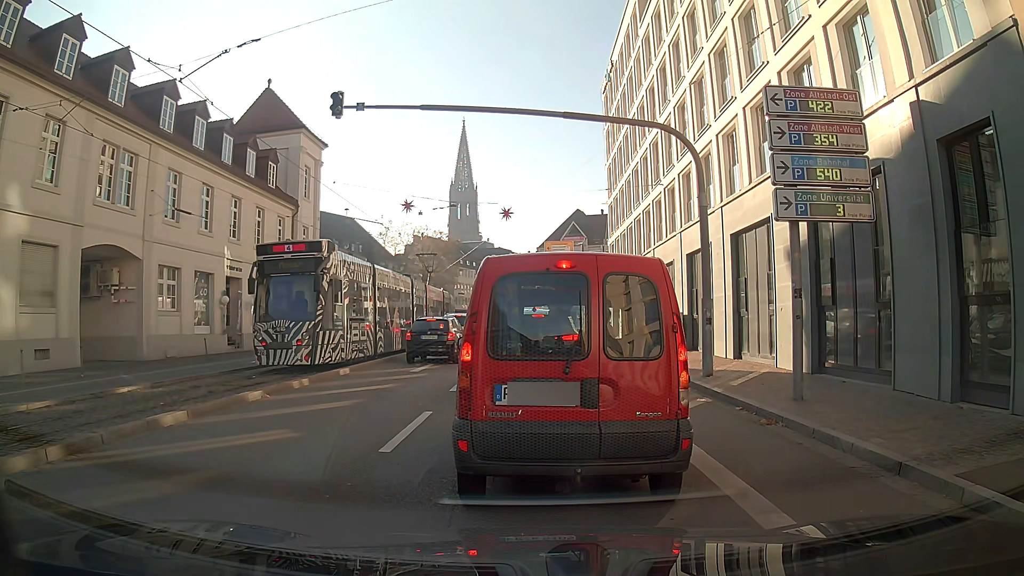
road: primary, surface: asphalt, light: Day
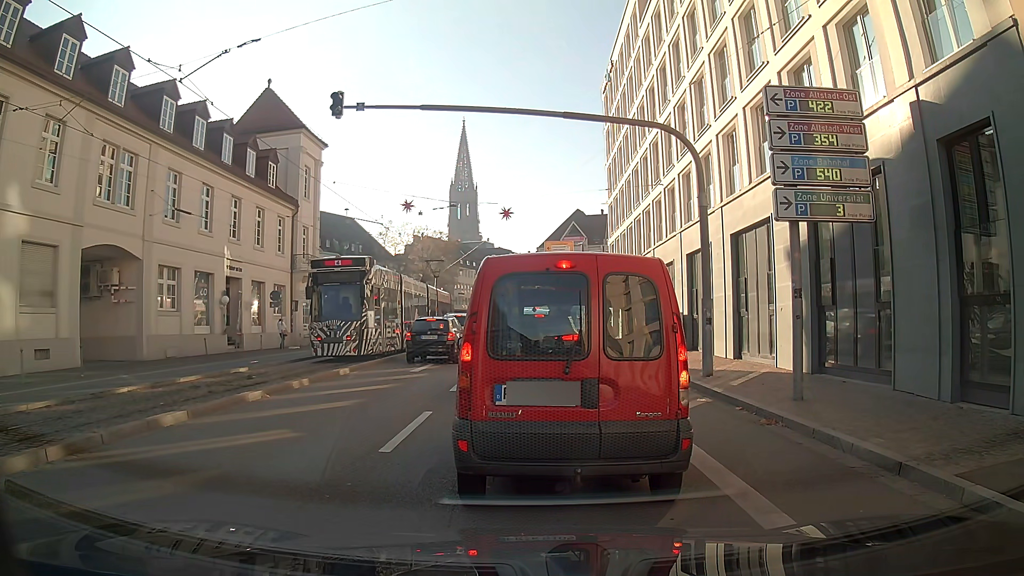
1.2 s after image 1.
(0.0, 0.0) m; 0°
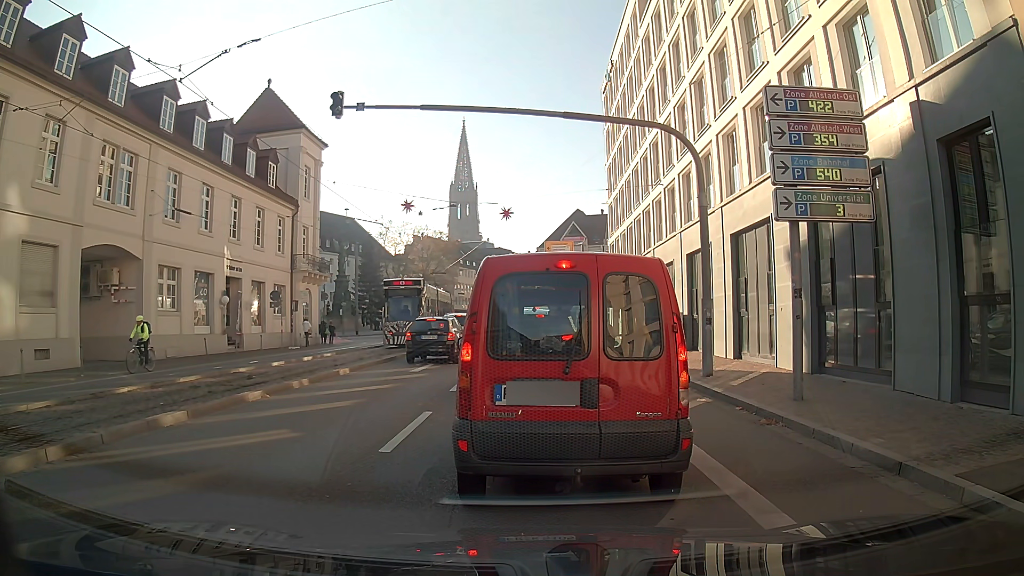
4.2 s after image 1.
(0.0, 0.0) m; 0°
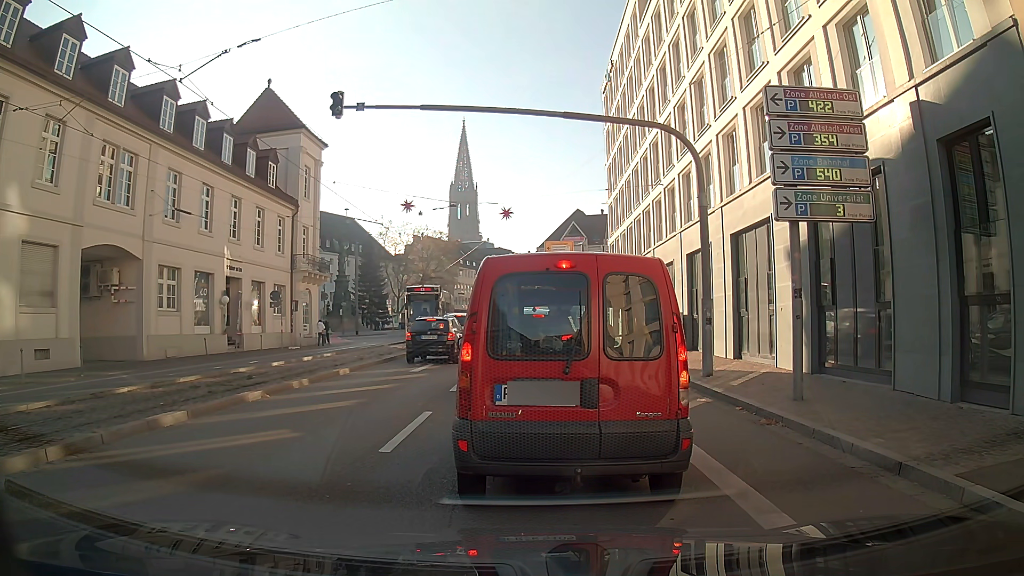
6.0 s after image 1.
(0.0, 0.0) m; 0°
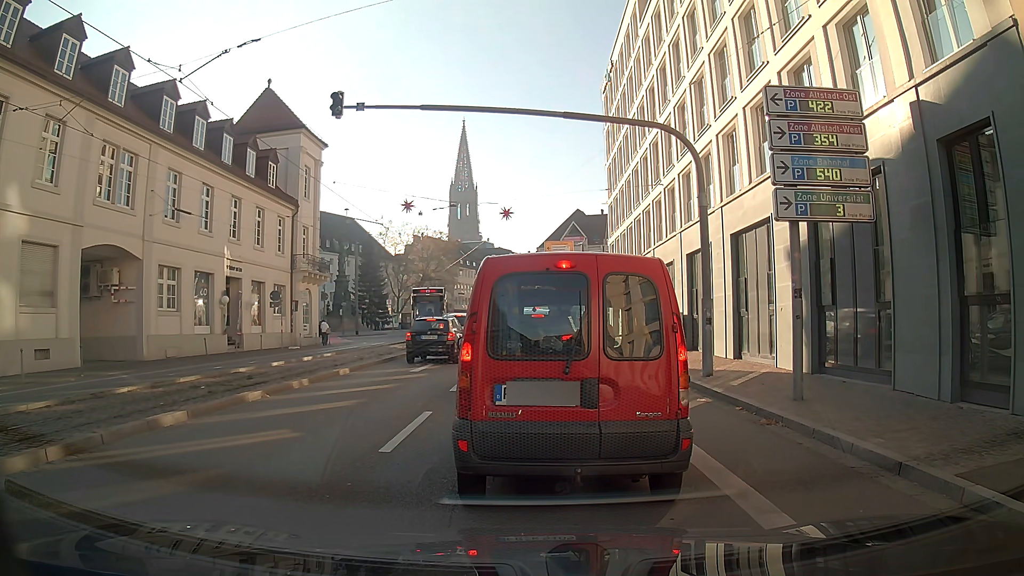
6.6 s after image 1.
(0.0, 0.0) m; 0°
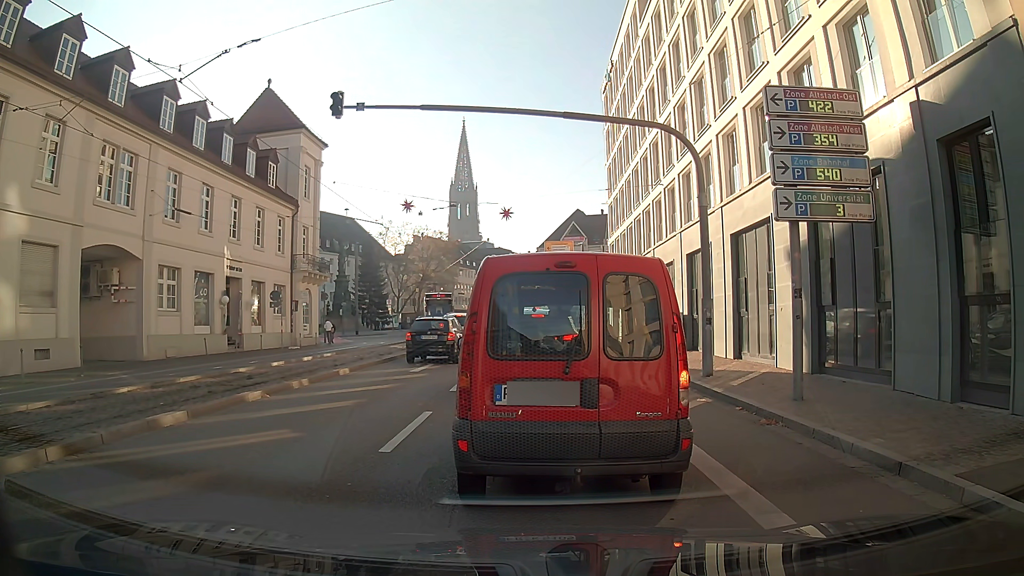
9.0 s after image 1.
(0.0, 0.0) m; 0°
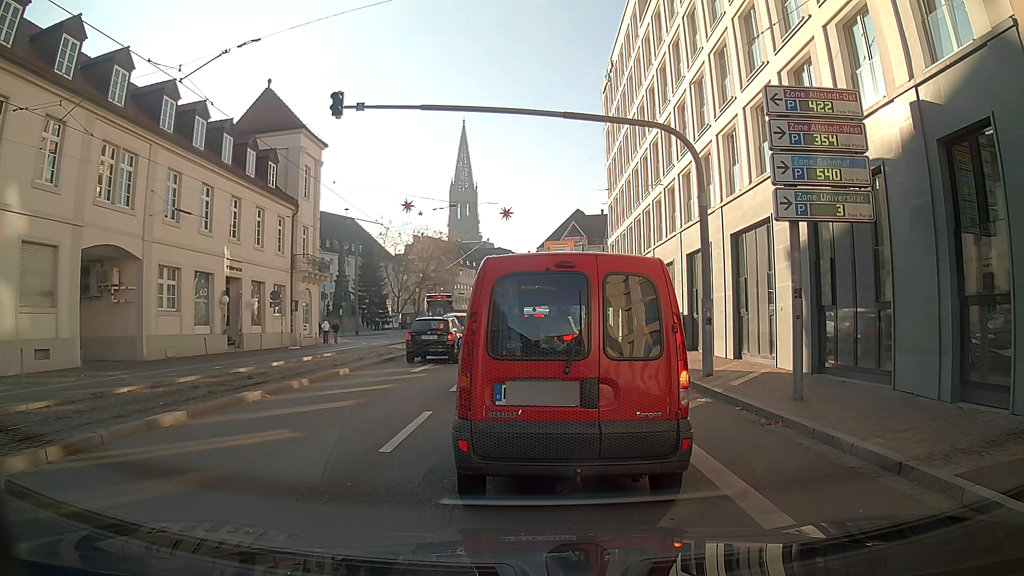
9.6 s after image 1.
(0.0, 0.0) m; 0°
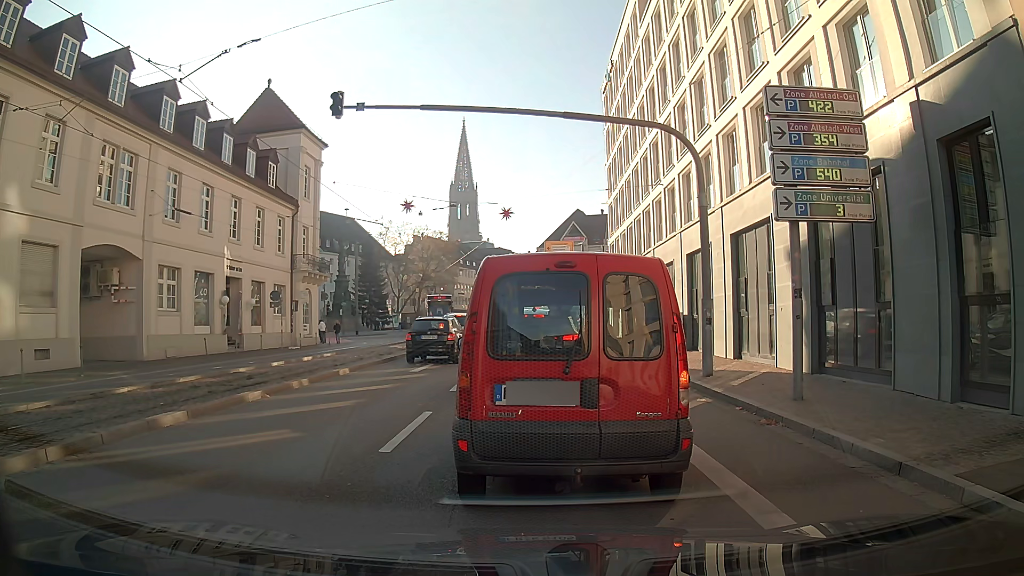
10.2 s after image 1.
(0.0, 0.0) m; 0°
